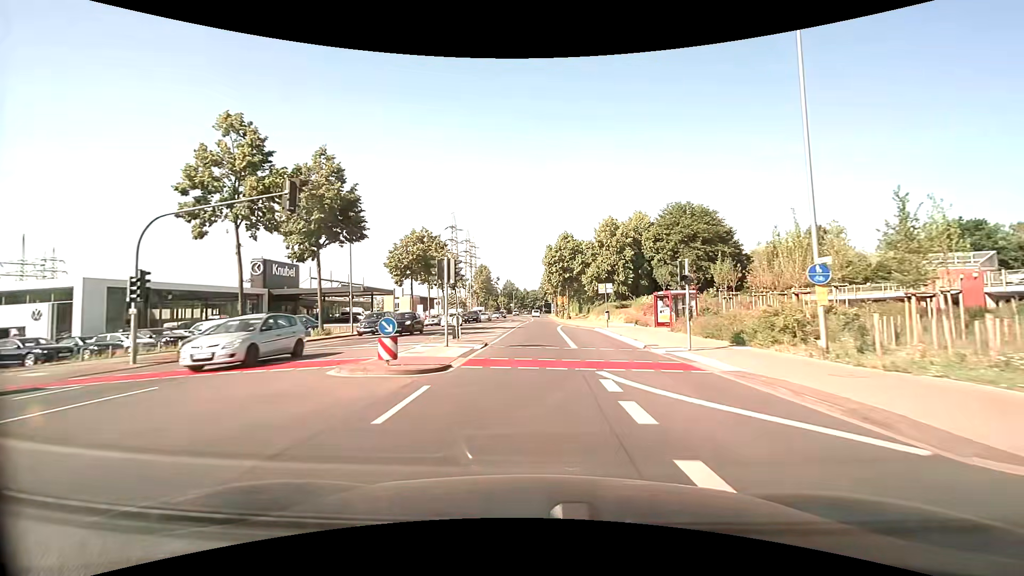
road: secondary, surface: asphalt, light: Day
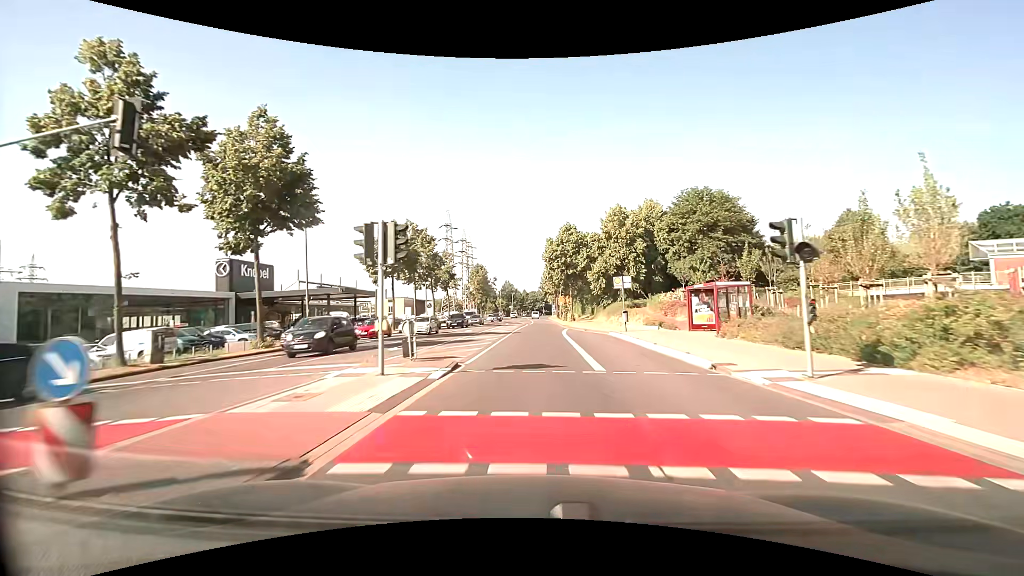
(-0.1, +7.9) m; -1°
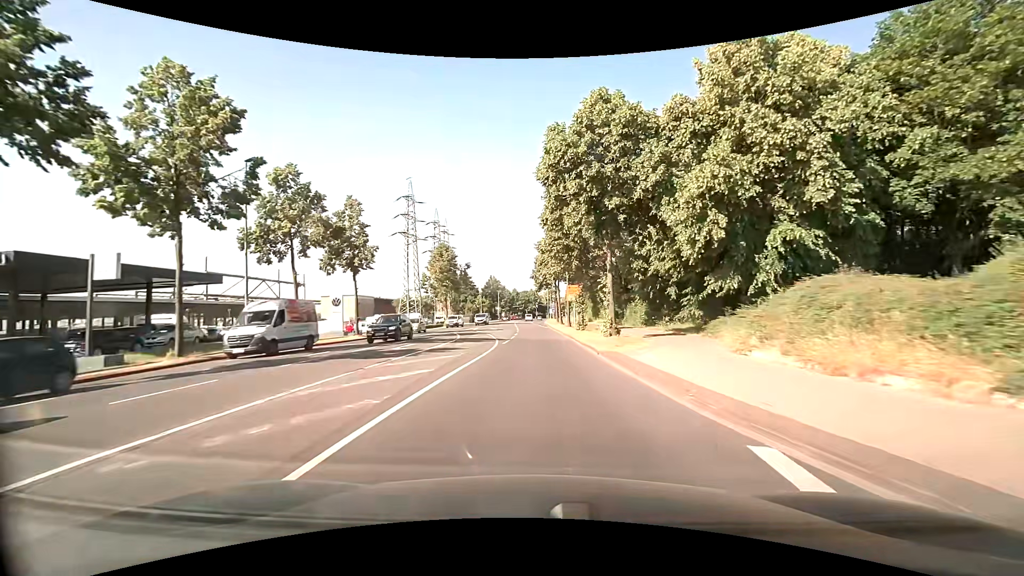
(+0.5, +39.5) m; +1°
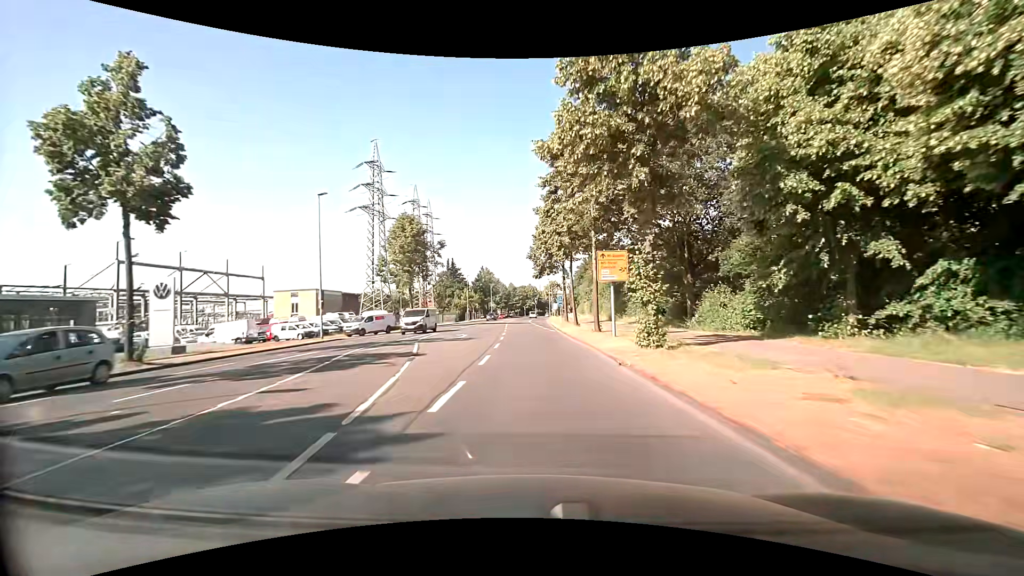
(-0.1, +24.2) m; -1°
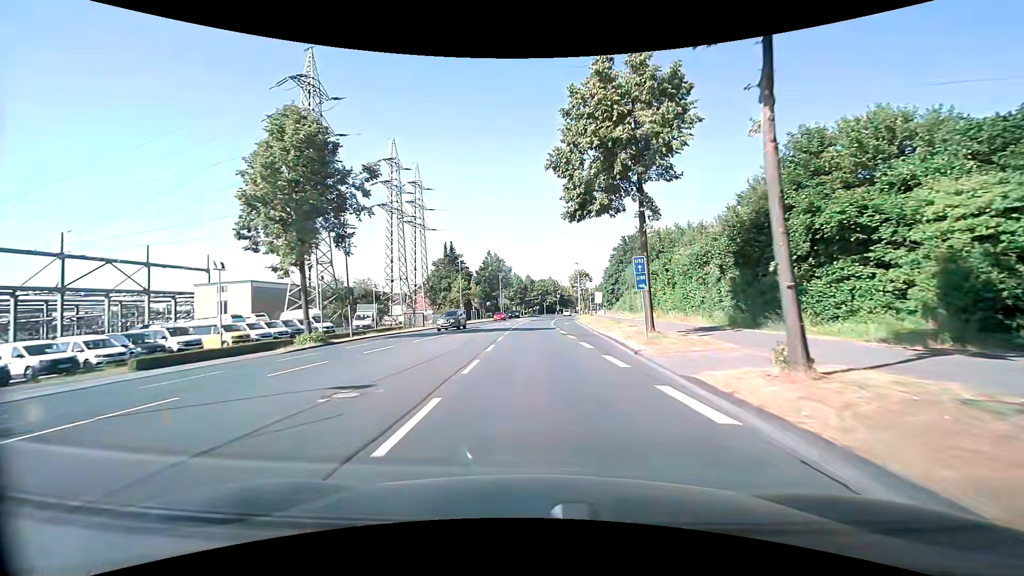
(+0.2, +33.1) m; -1°
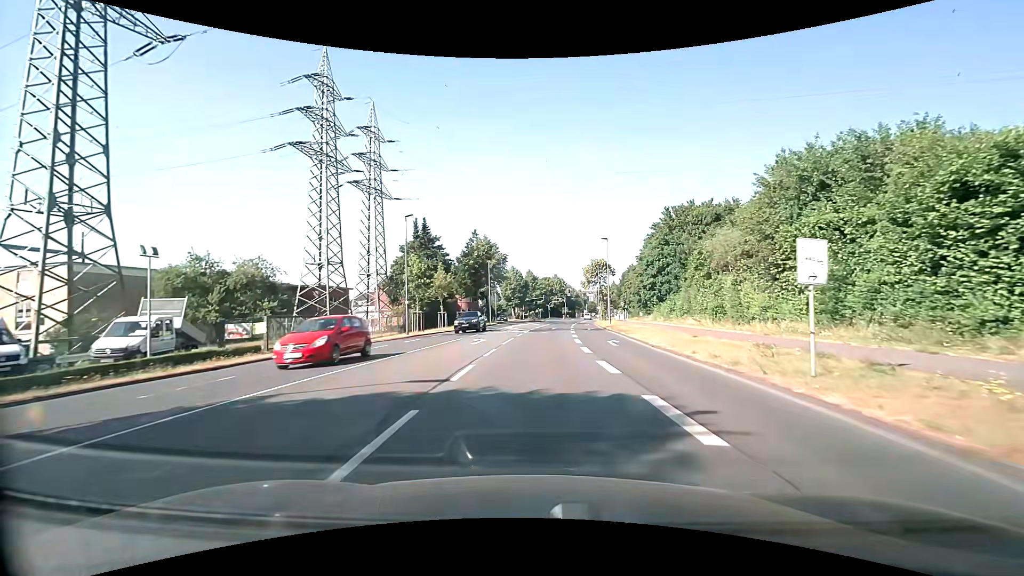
(-0.1, +31.6) m; 0°
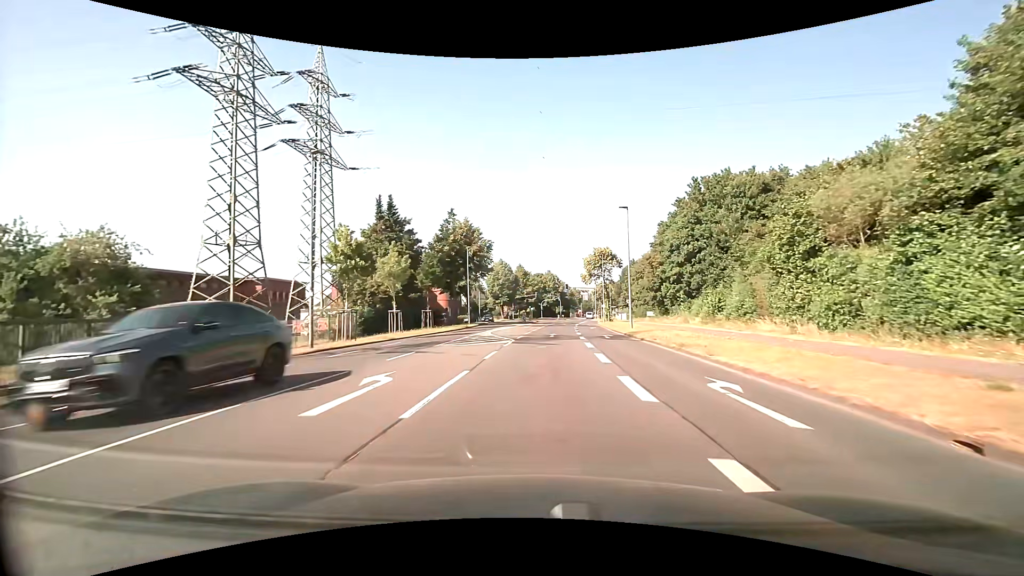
(+0.1, +15.9) m; +1°
(0, +10) (0, +20) (+1, +30) (+1, +40) (+2, +50) (+3, +60) (+4, +70) (+5, +80) (+6, +90) (+7, +100) m
